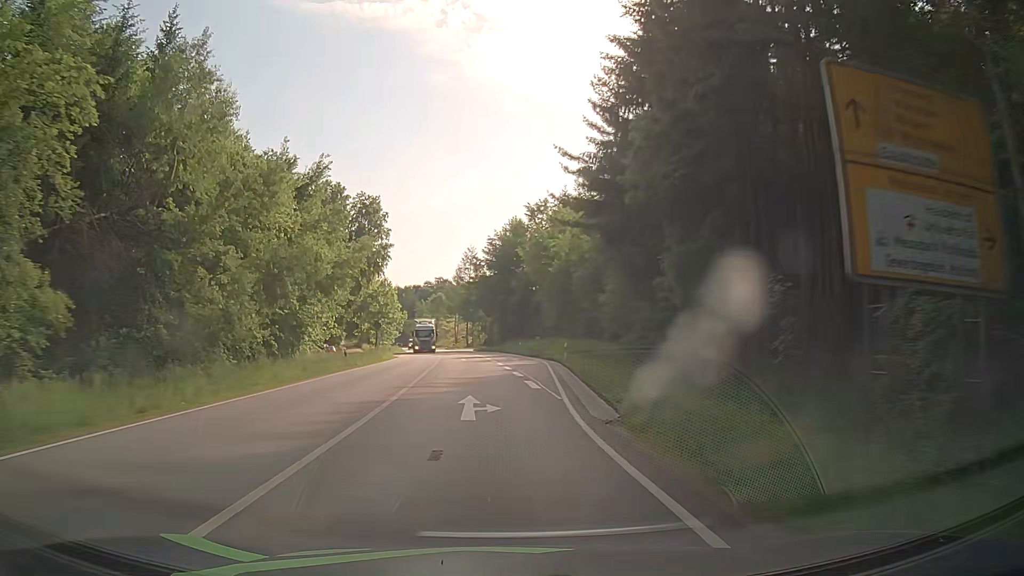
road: primary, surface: asphalt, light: Day
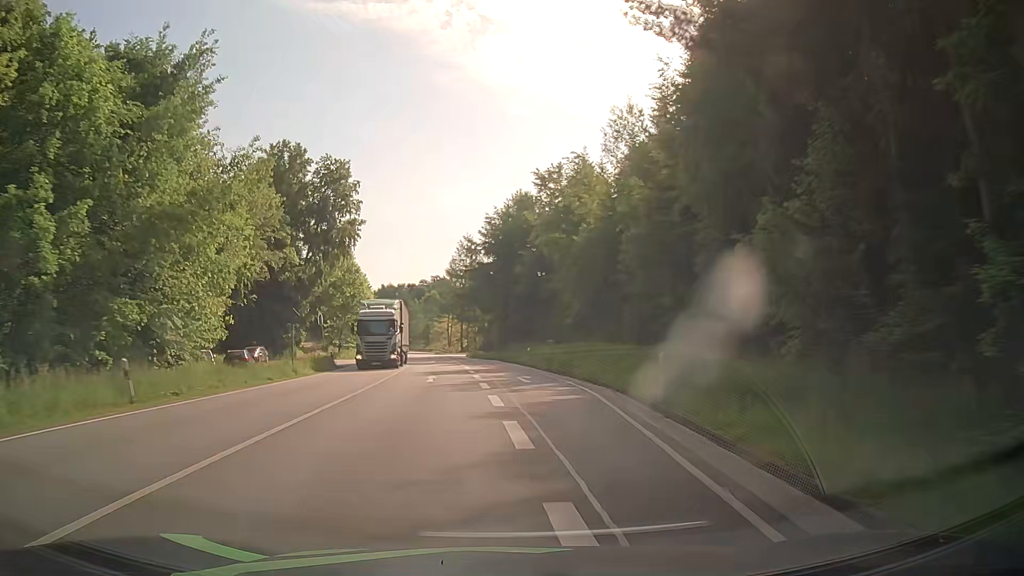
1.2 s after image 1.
(+0.1, +21.9) m; 0°
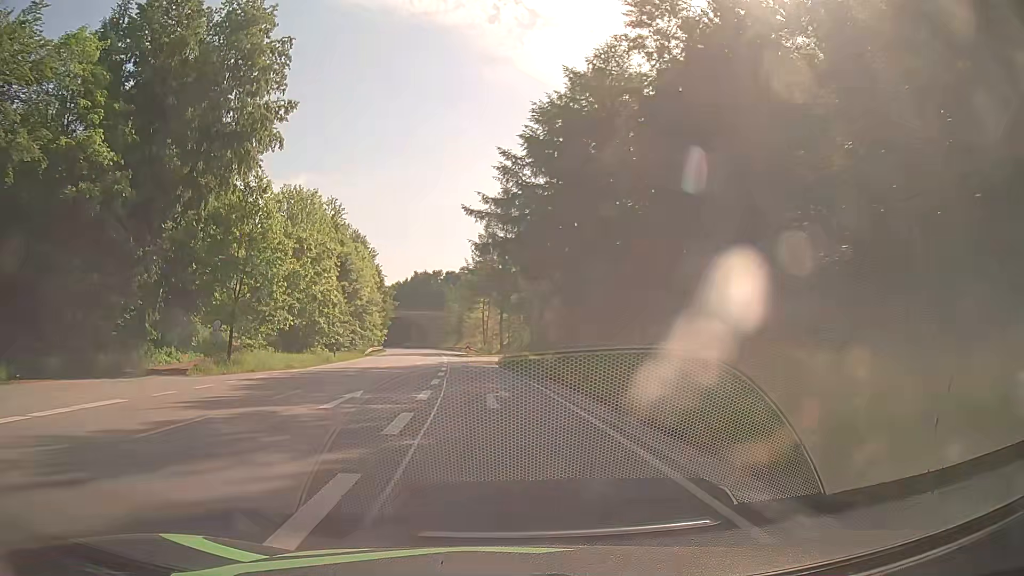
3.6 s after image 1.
(-0.8, +40.6) m; -4°
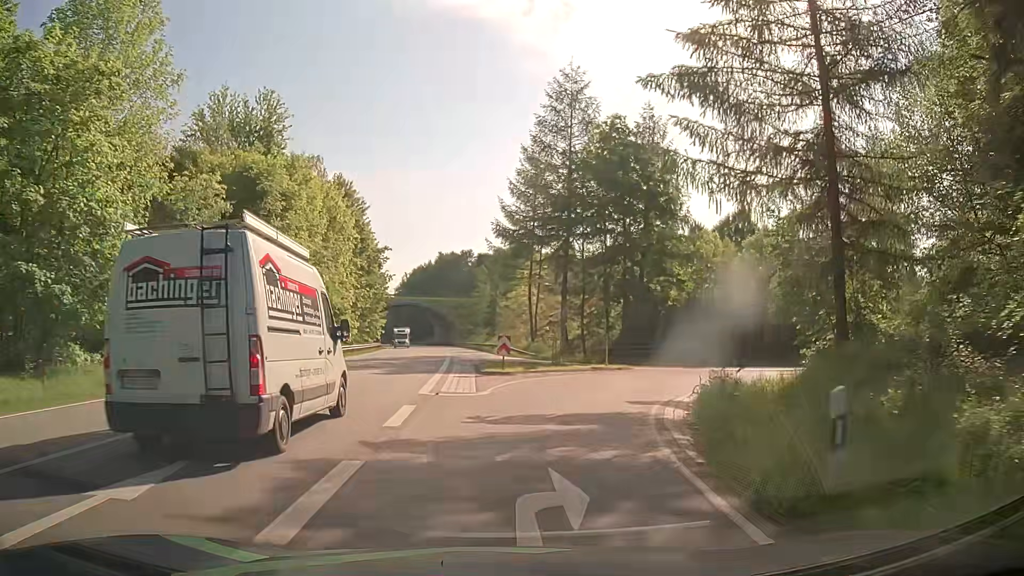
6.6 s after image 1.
(-2.2, +40.8) m; -4°
(+1, +10) (+4, +19) (+11, +27) (+20, +31) (+29, +35) (+37, +41) (+44, +48) (+48, +57) (+51, +67) (+51, +77) m
